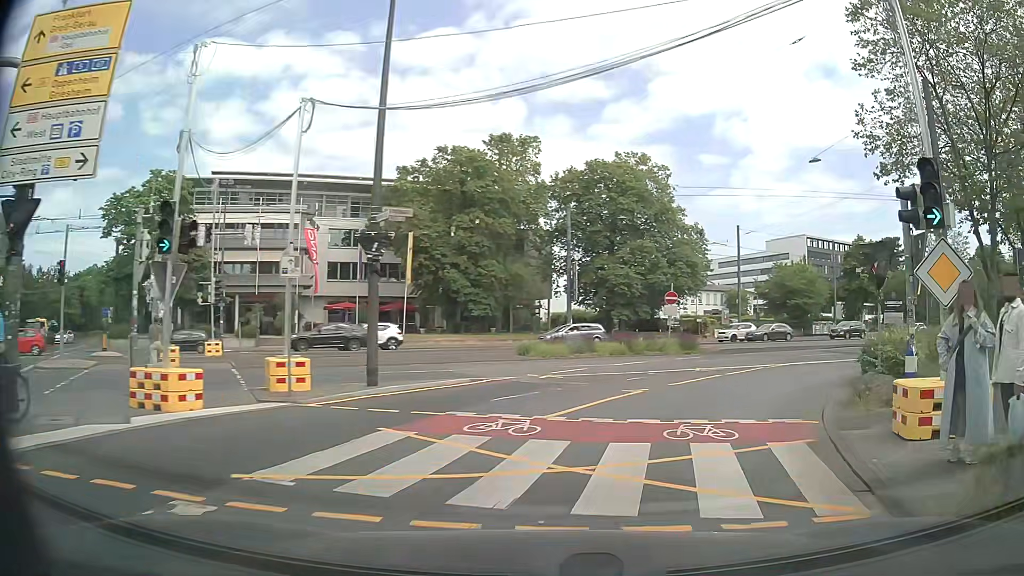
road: primary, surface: asphalt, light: Day
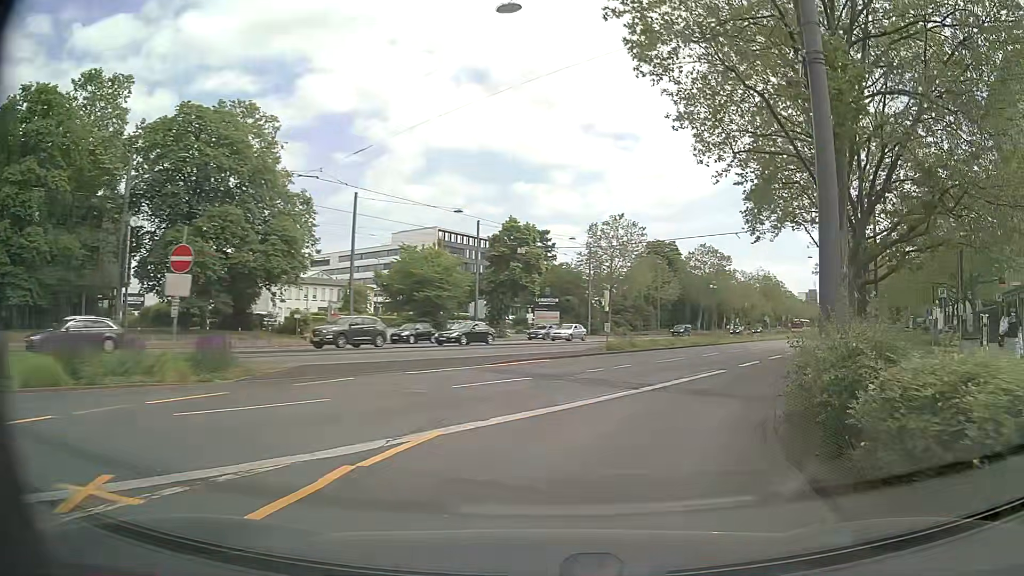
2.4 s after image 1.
(+4.4, +16.0) m; +31°
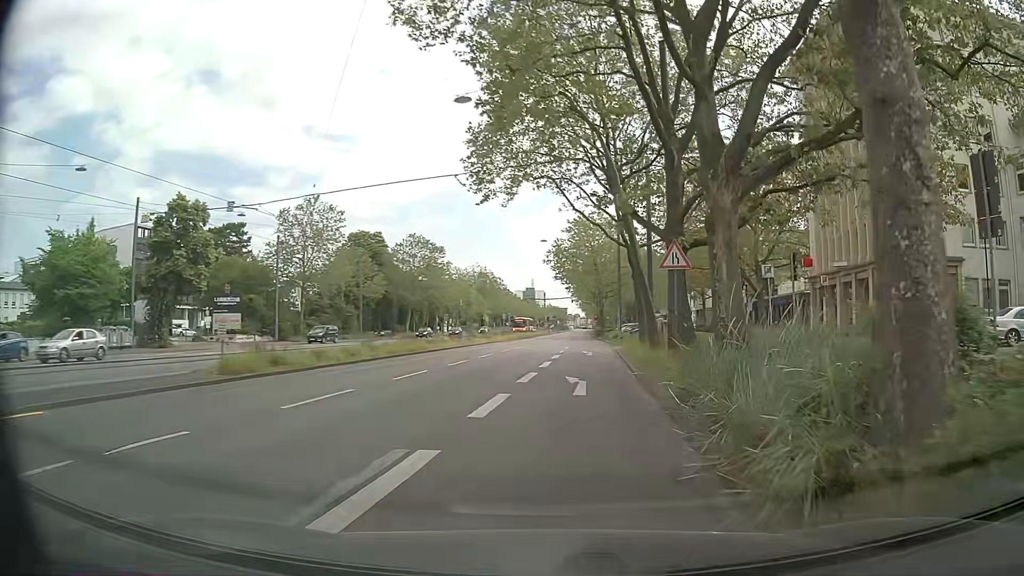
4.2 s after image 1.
(+3.3, +14.1) m; +24°
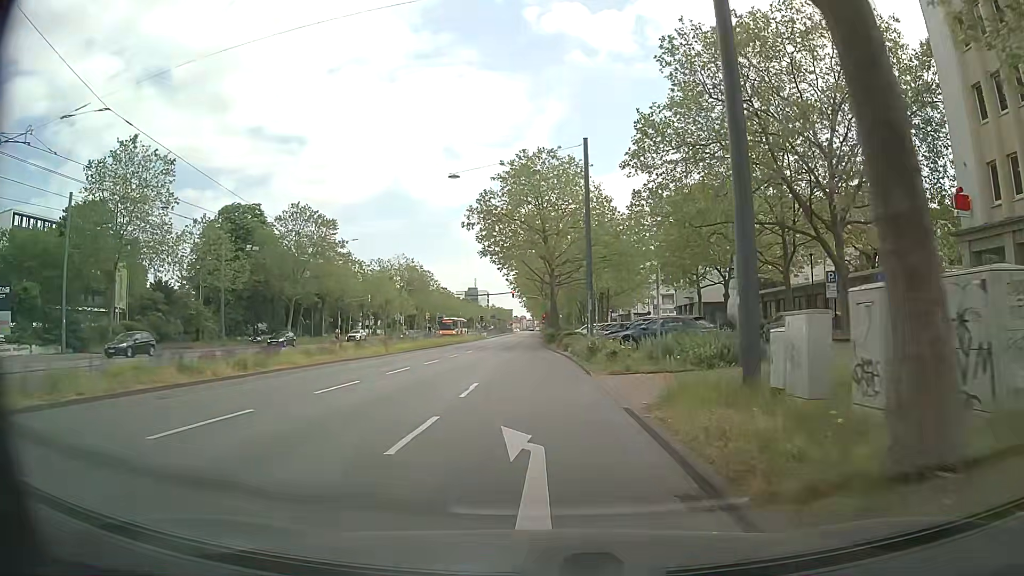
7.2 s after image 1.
(+1.9, +28.3) m; +4°
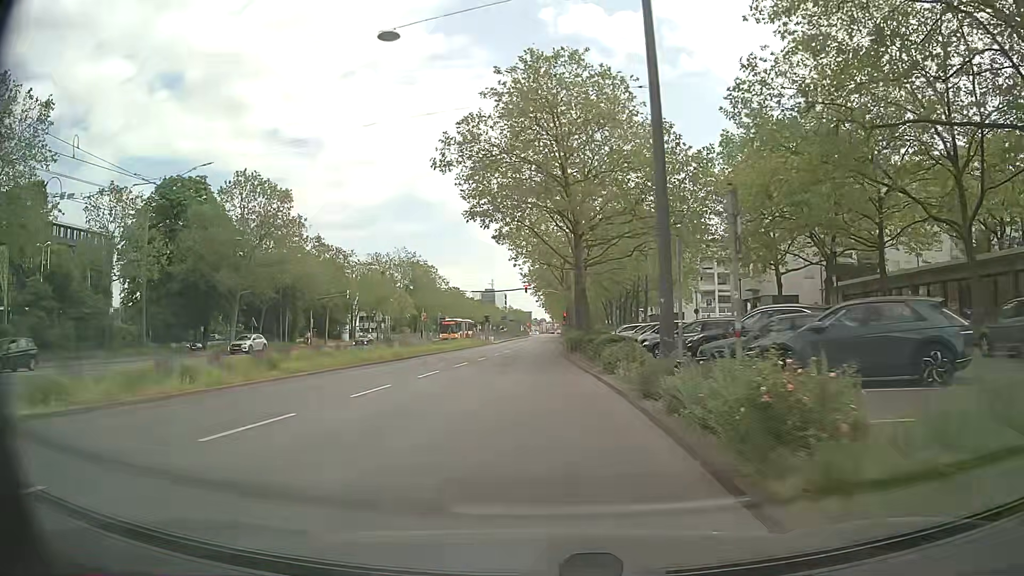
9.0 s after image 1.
(+0.2, +18.6) m; 0°
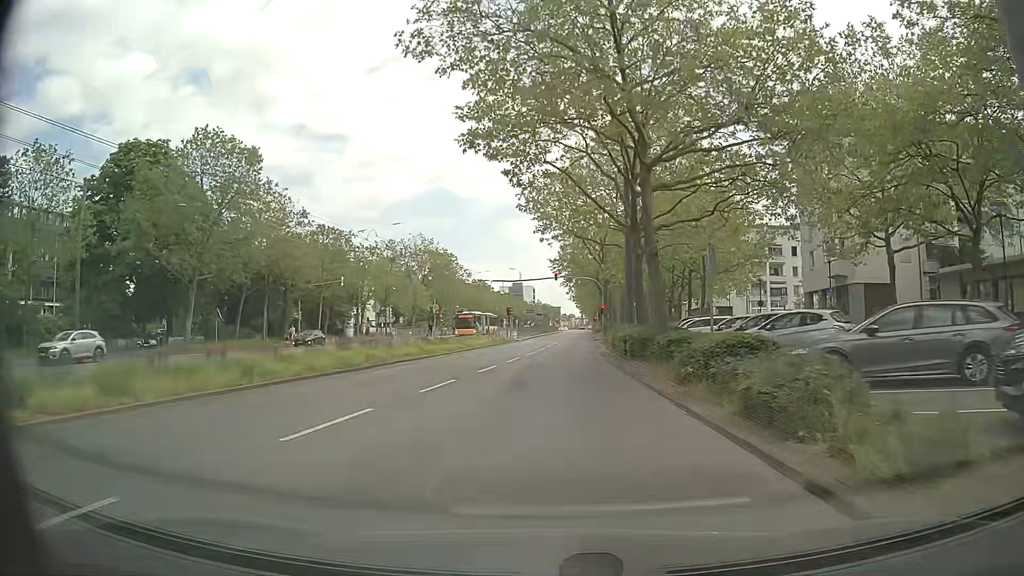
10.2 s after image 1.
(-0.4, +12.7) m; -3°
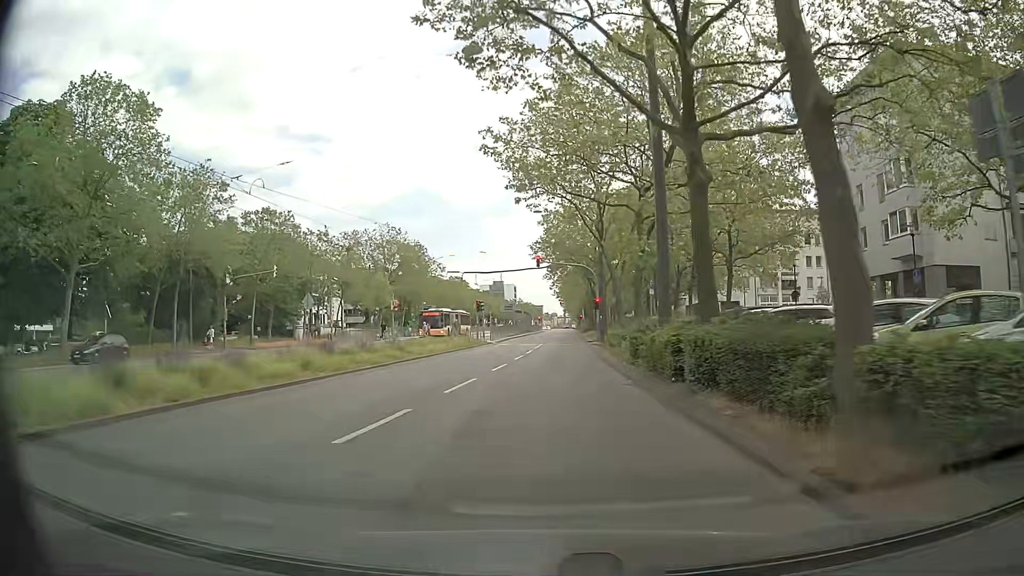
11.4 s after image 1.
(+0.2, +12.6) m; +2°
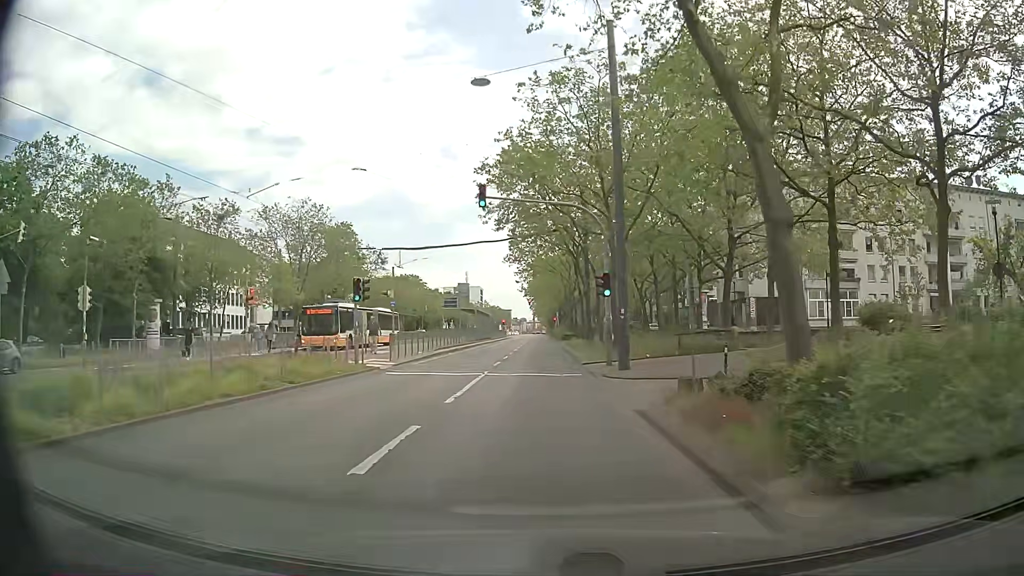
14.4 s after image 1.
(+0.2, +26.2) m; +2°
(0, +10) (0, +20) (0, +30) (0, +40) (-1, +50) (-1, +60) (-1, +70) (-1, +80) (-1, +90) (-1, +100) m
